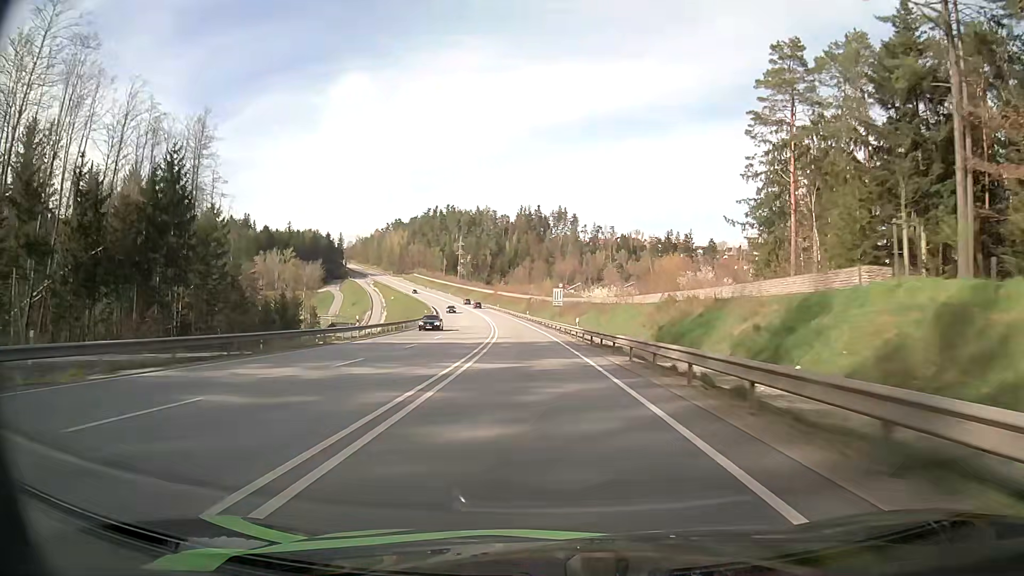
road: primary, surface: asphalt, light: Day
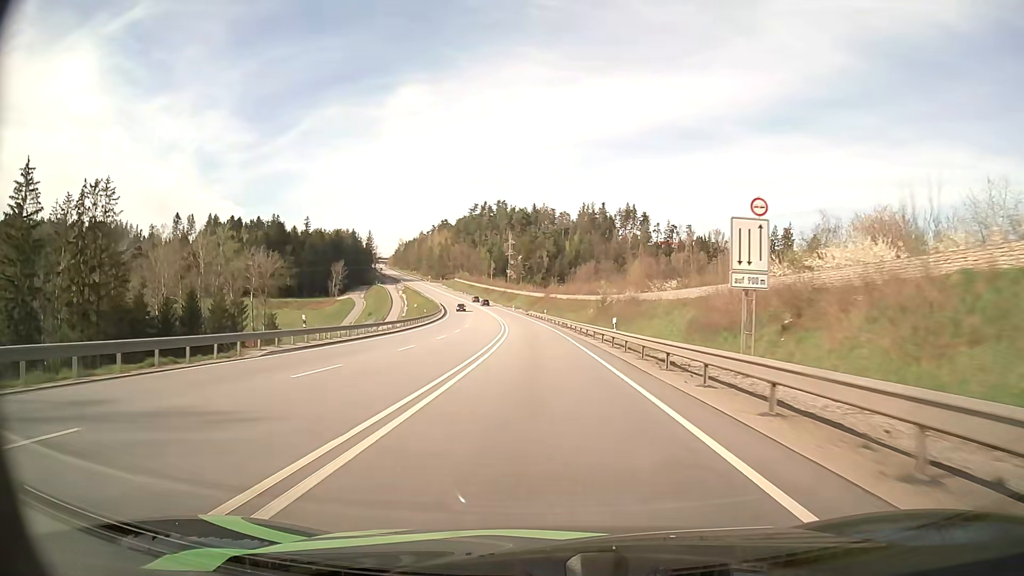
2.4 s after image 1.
(-2.9, +64.3) m; -5°
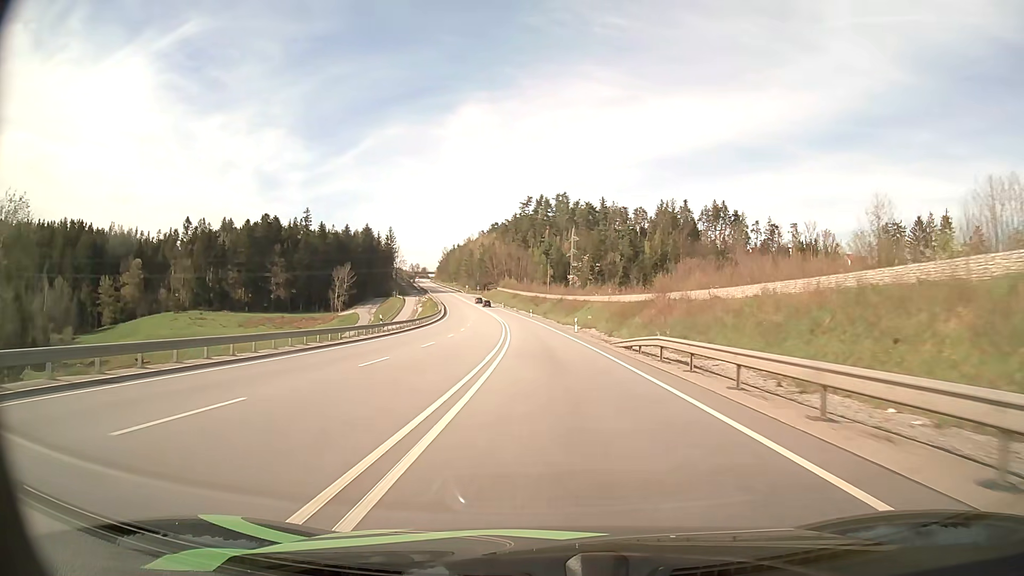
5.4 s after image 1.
(-4.1, +80.4) m; -6°
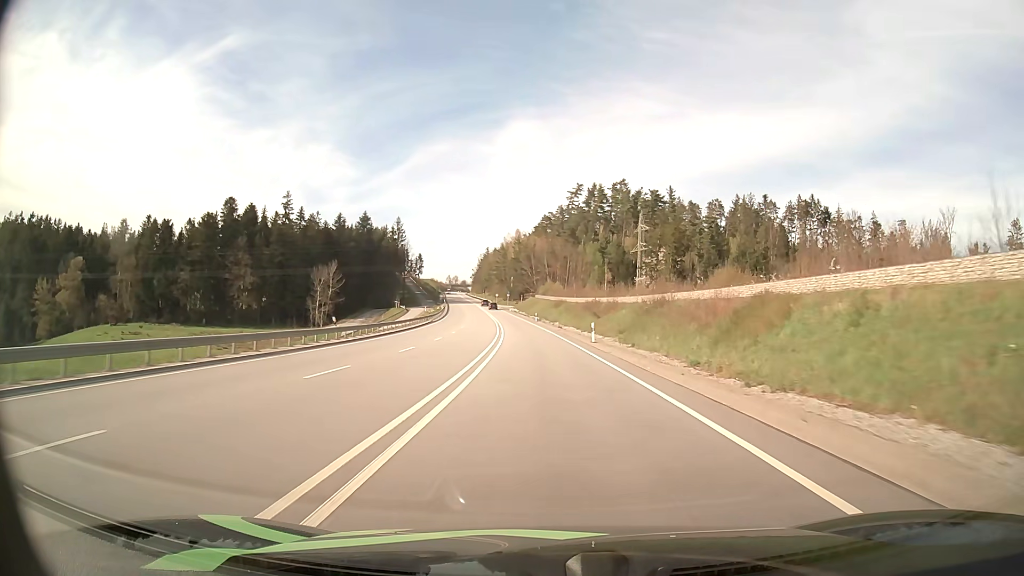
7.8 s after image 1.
(-2.3, +64.1) m; -4°
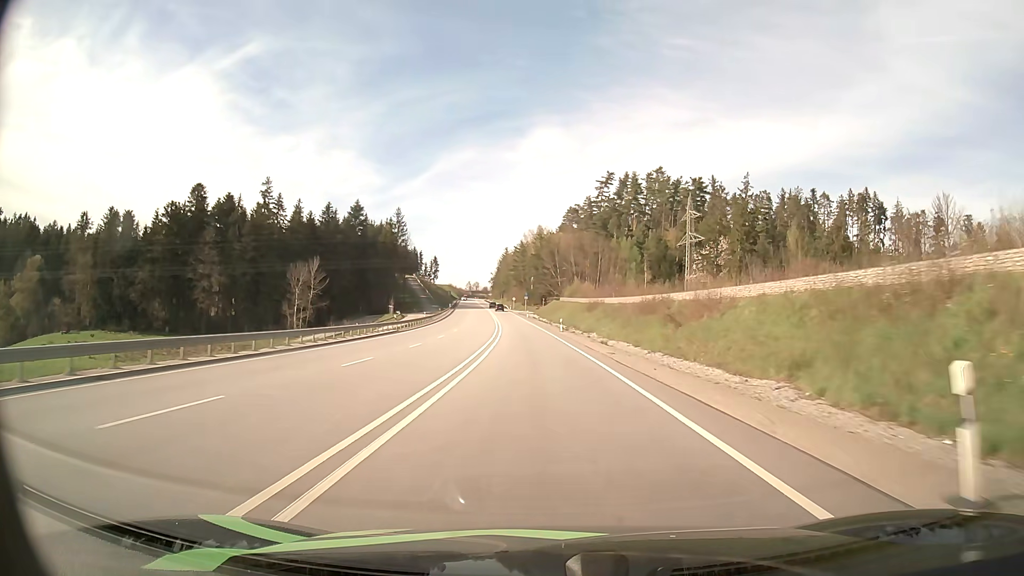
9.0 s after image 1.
(-0.6, +32.0) m; -2°
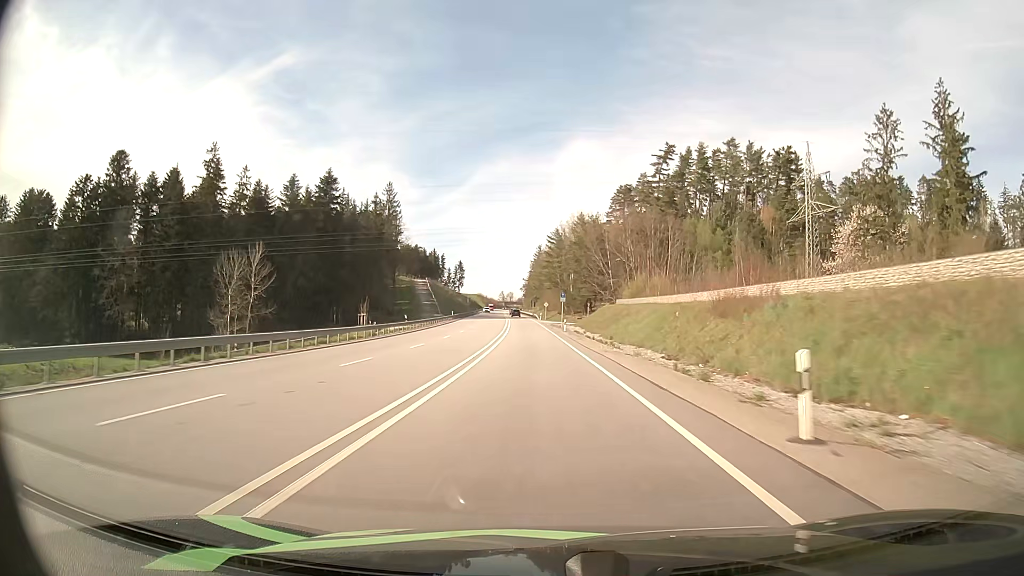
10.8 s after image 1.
(-1.4, +47.8) m; -3°
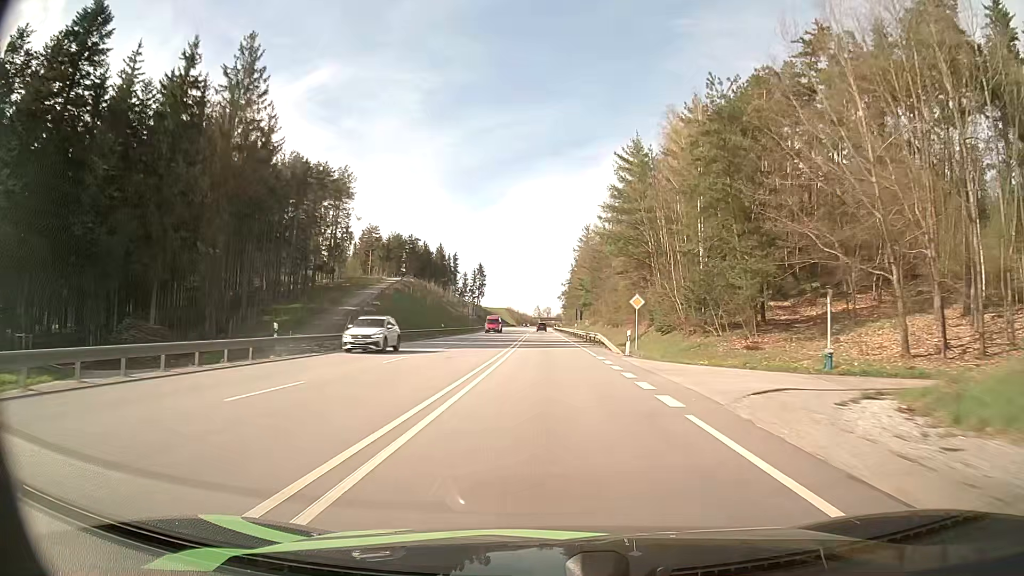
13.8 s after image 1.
(-2.9, +80.4) m; -4°
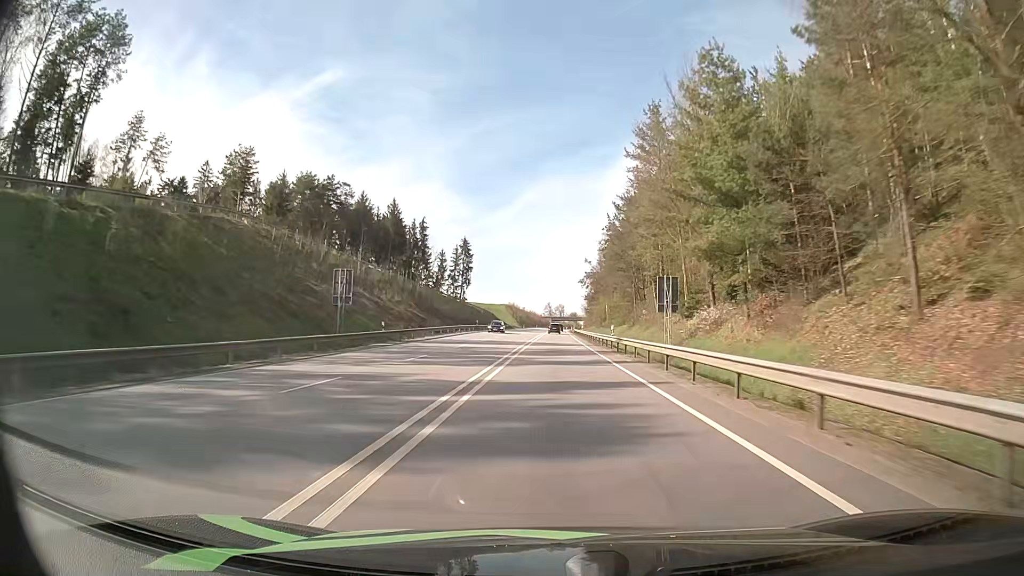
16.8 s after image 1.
(-0.7, +81.8) m; -1°
(0, +10) (0, +20) (0, +30) (0, +40) (0, +50) (0, +60) (+1, +70) (+1, +80) (+1, +90) (+1, +100) m
